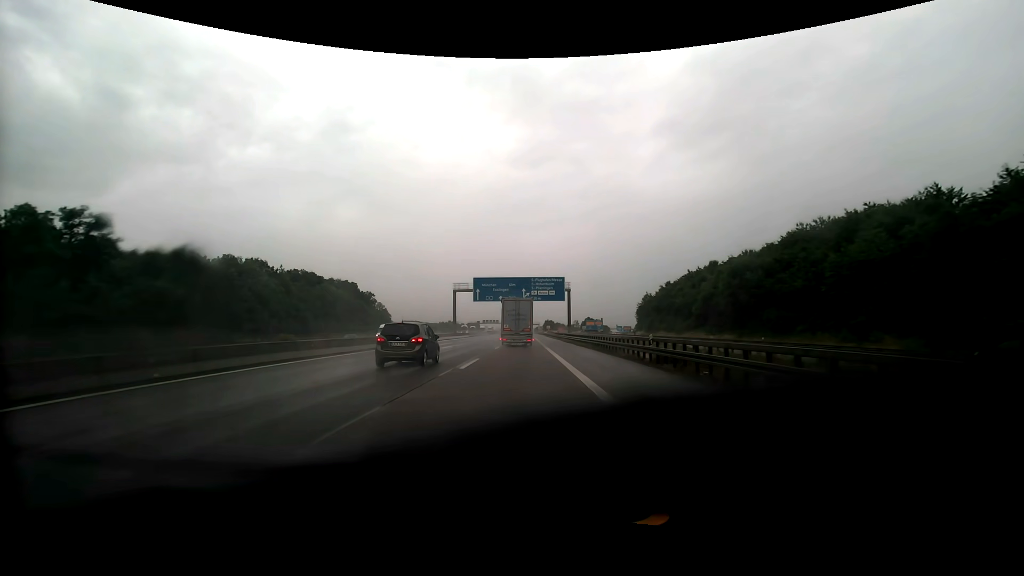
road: motorway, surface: asphalt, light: Day
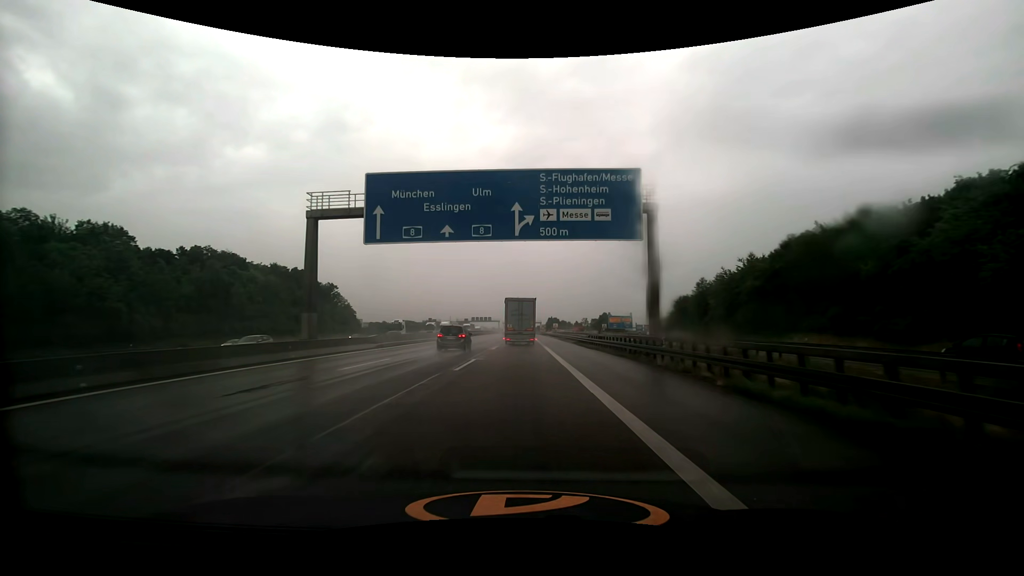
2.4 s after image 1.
(0.0, +55.0) m; 0°
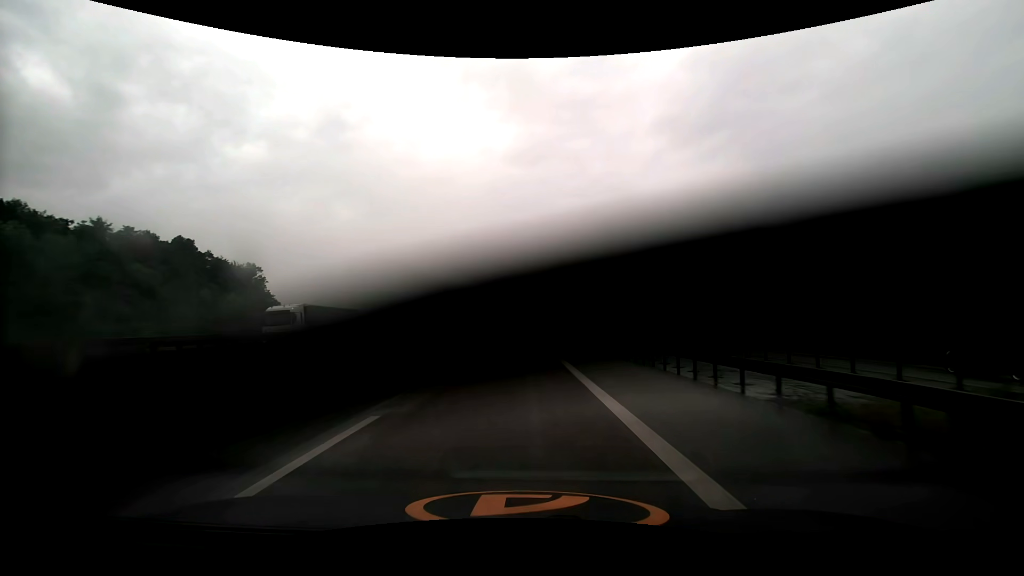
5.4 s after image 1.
(-0.2, +68.6) m; 0°
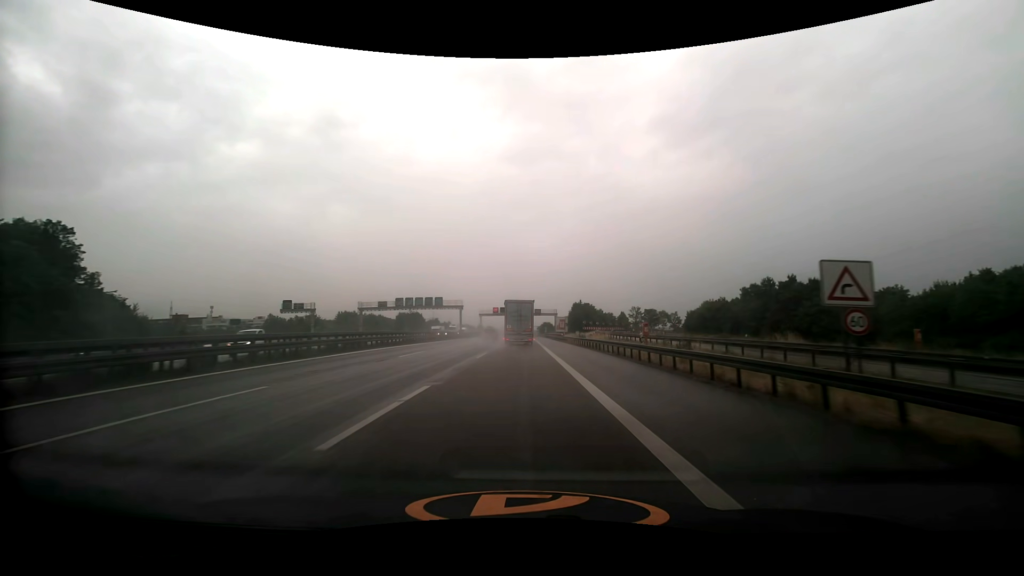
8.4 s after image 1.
(+0.1, +68.3) m; 0°
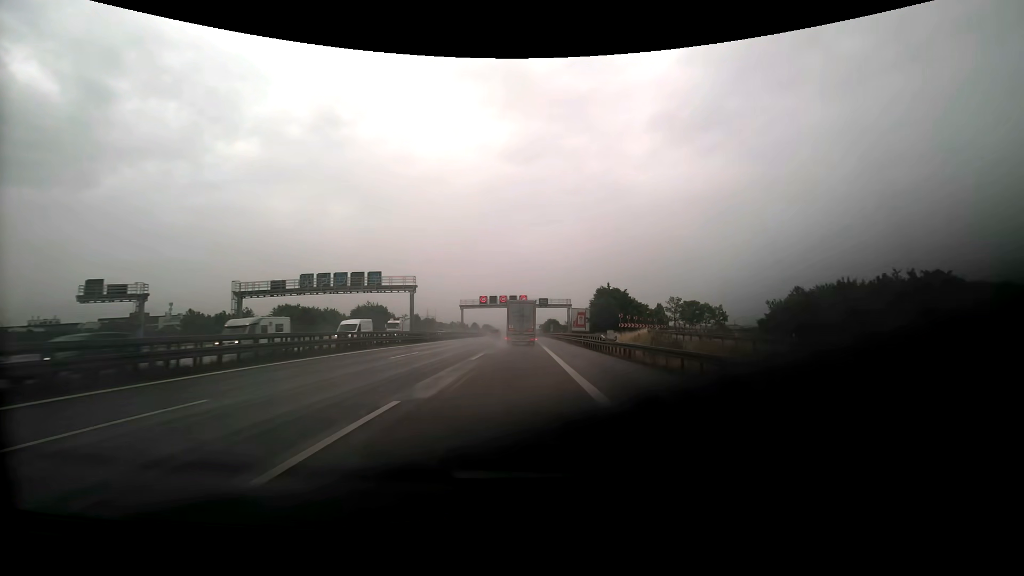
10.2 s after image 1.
(+0.1, +41.3) m; 0°
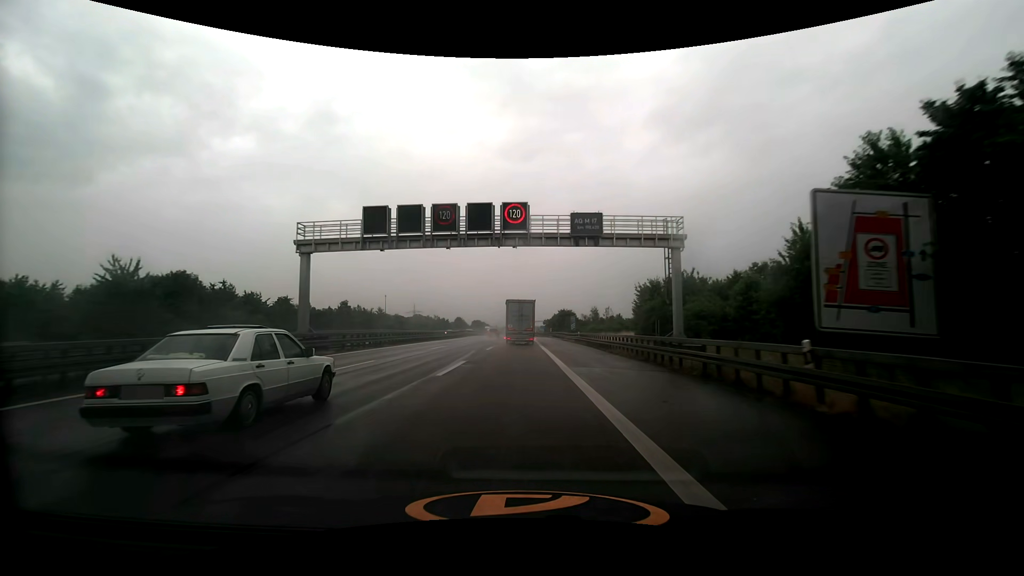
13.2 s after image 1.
(0.0, +69.2) m; 0°
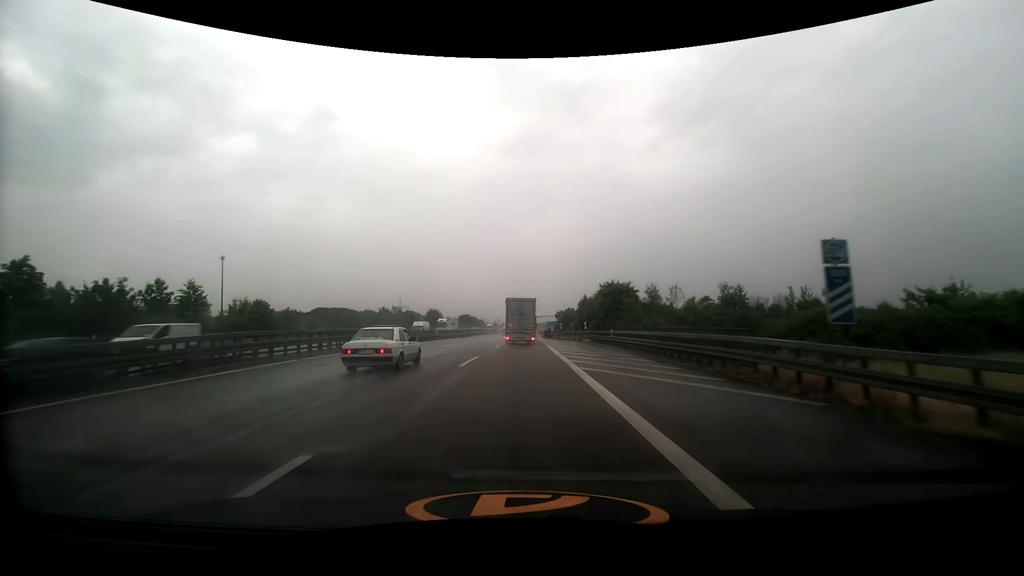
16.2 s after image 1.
(-0.4, +69.1) m; 0°
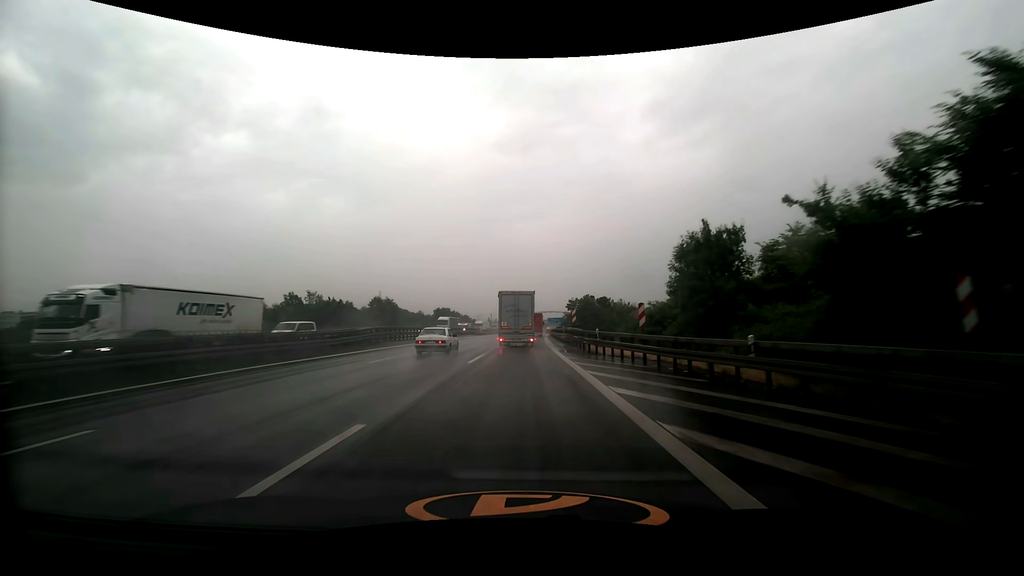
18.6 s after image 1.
(0.0, +52.2) m; 0°
(0, +10) (0, +20) (0, +30) (0, +40) (0, +50) (+1, +60) (+1, +70) (+1, +80) (+2, +90) (+2, +100) m
